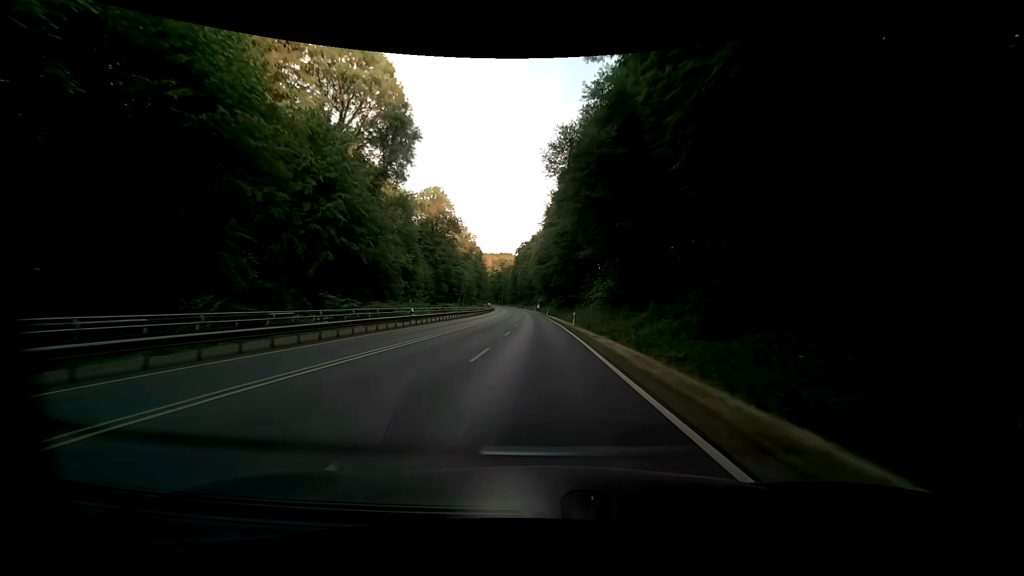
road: primary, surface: asphalt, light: Day
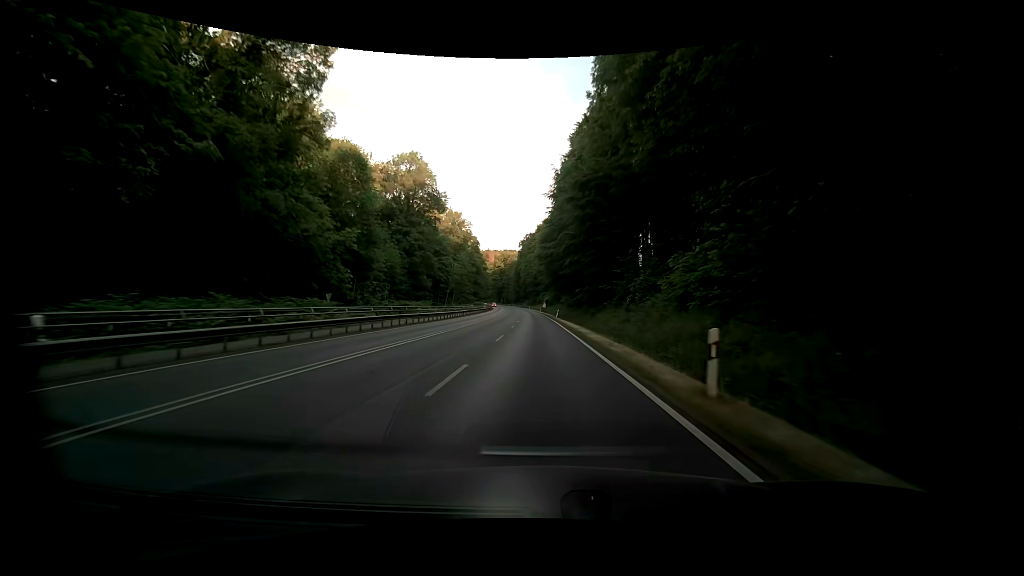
(-0.3, +29.1) m; -1°
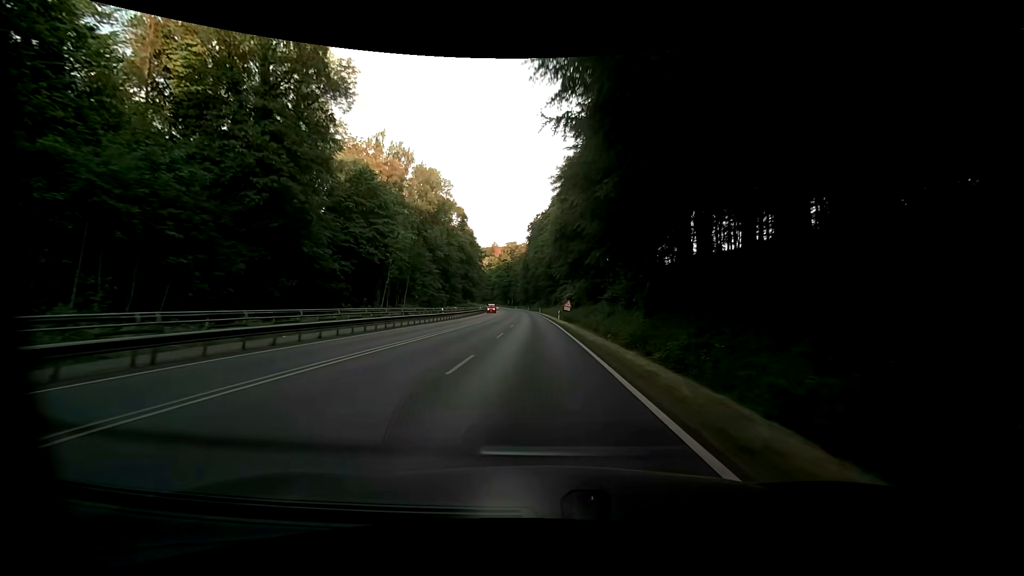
(-0.9, +57.8) m; -1°
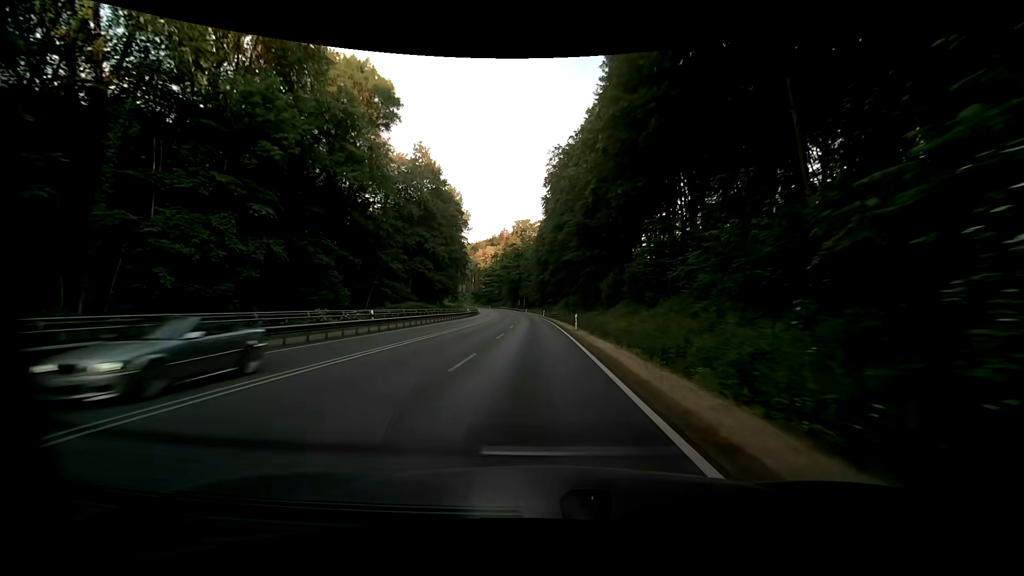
(-1.9, +71.9) m; -3°
(0, +10) (0, +20) (0, +30) (-1, +40) (-1, +50) (-1, +60) (-2, +70) (-2, +80) (-3, +90) (-4, +100) m
